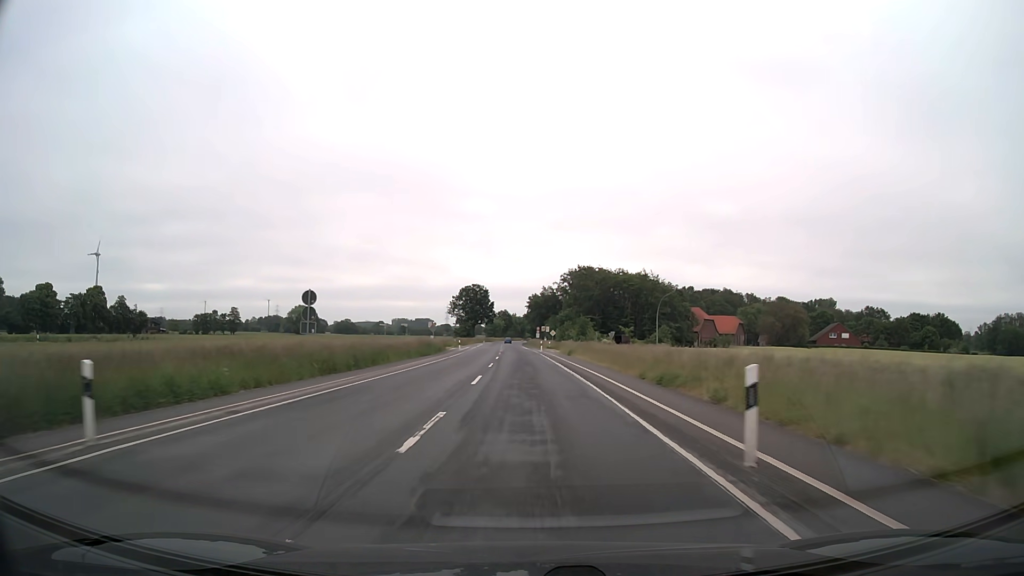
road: secondary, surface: asphalt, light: Day
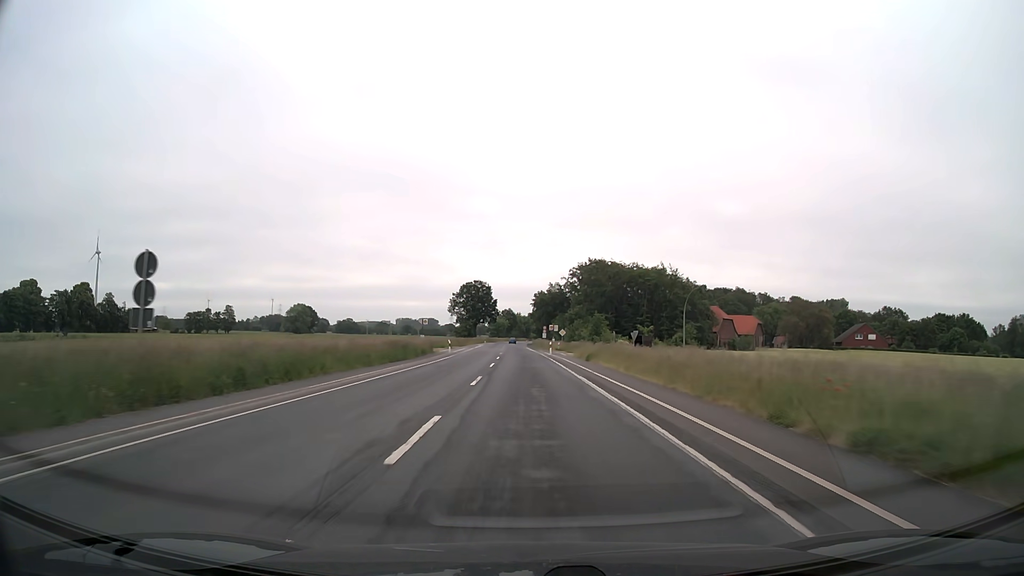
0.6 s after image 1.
(-0.1, +12.7) m; -1°
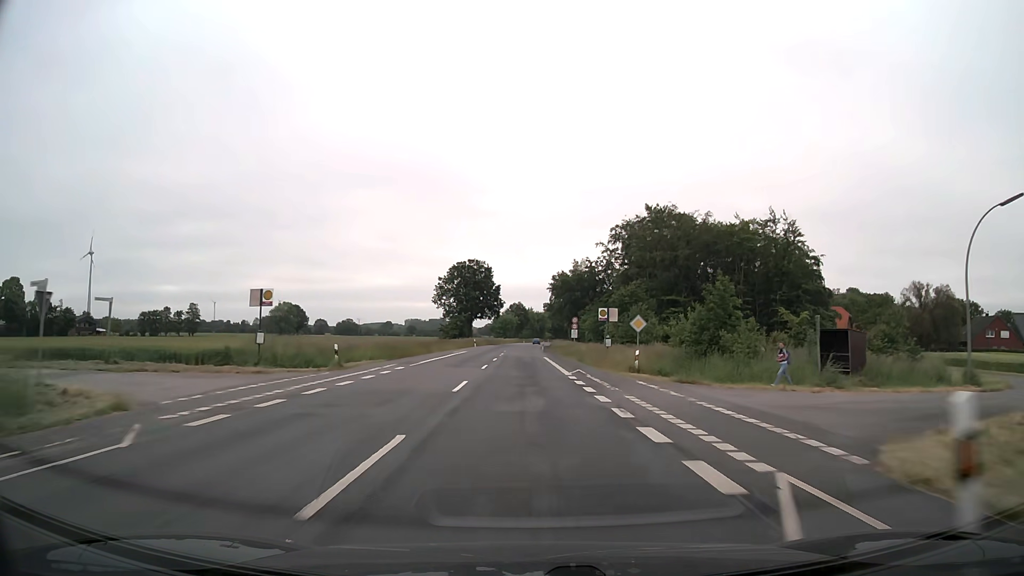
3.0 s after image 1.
(-0.3, +50.7) m; -1°
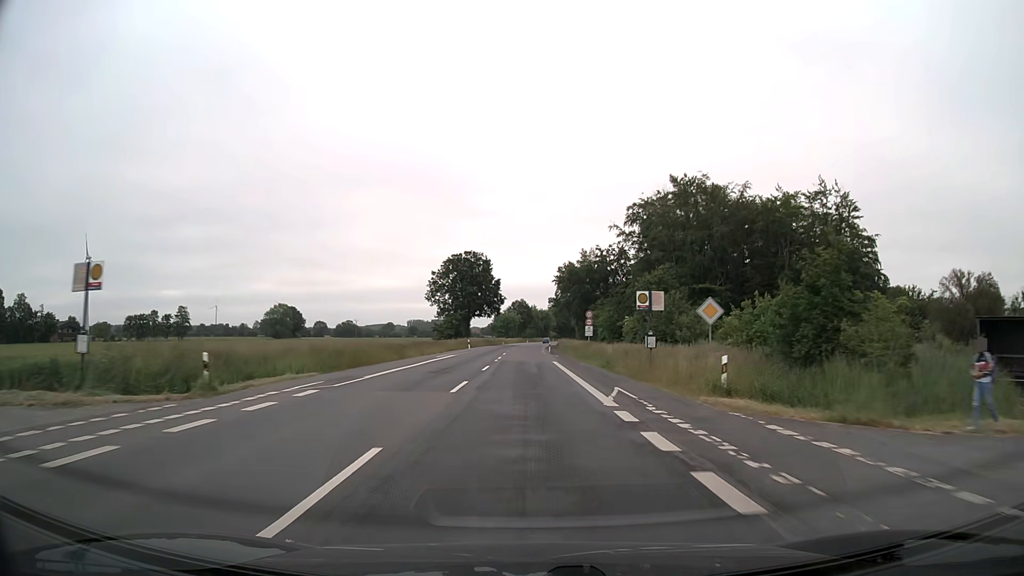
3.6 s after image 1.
(0.0, +12.7) m; 0°
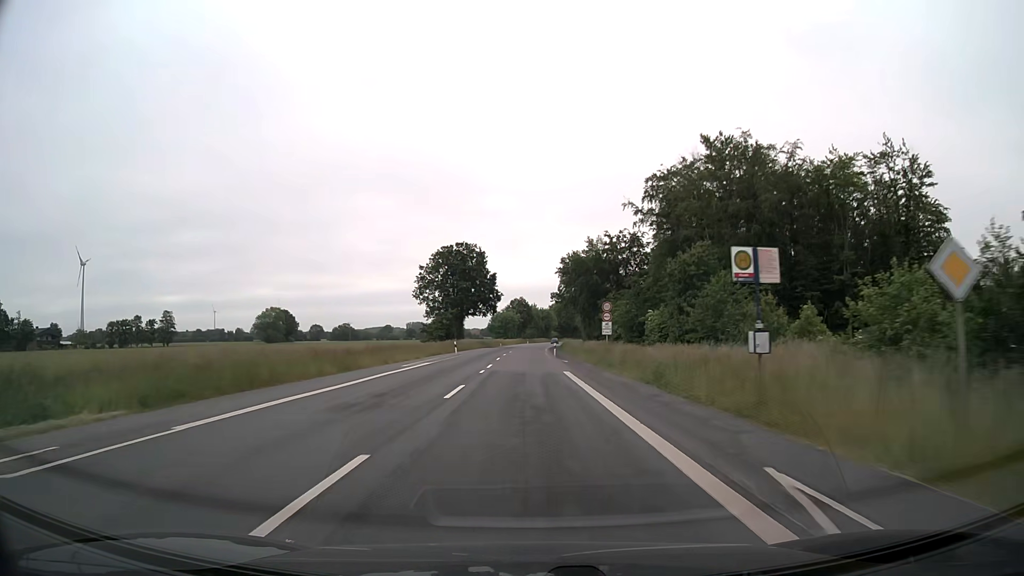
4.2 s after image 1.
(0.0, +12.7) m; 0°
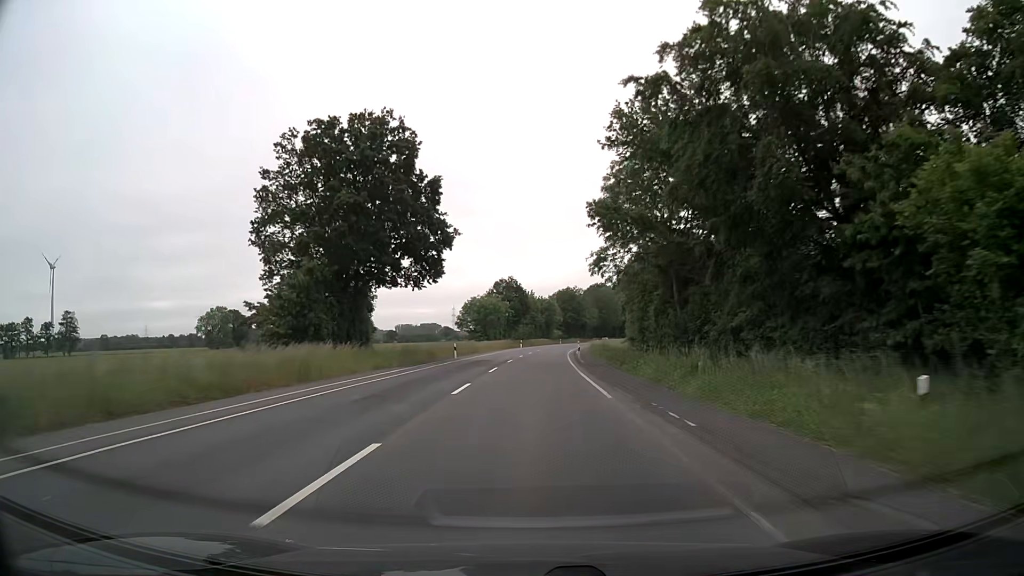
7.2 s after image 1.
(-0.1, +63.3) m; 0°
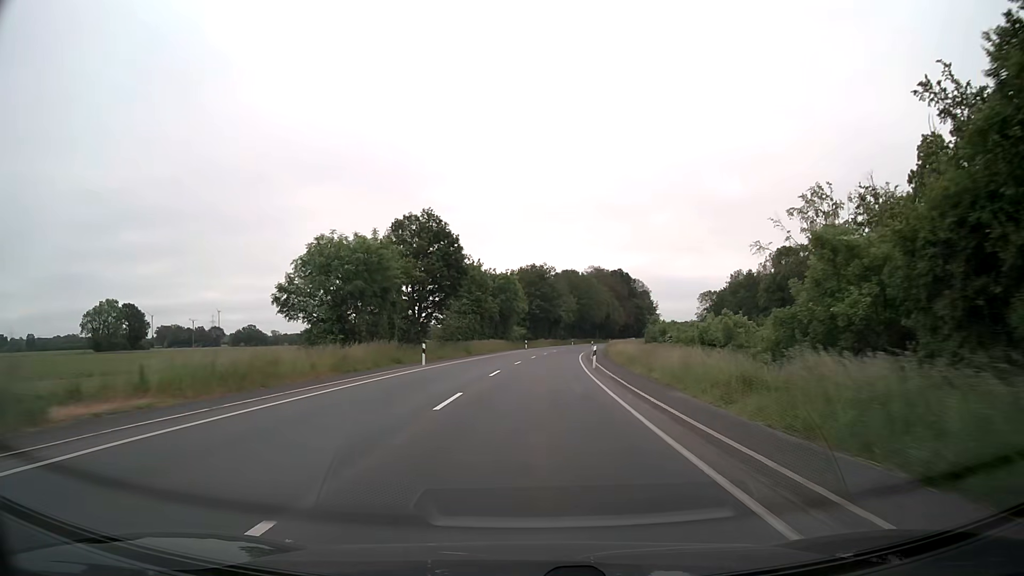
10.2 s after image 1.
(+1.7, +63.3) m; +4°
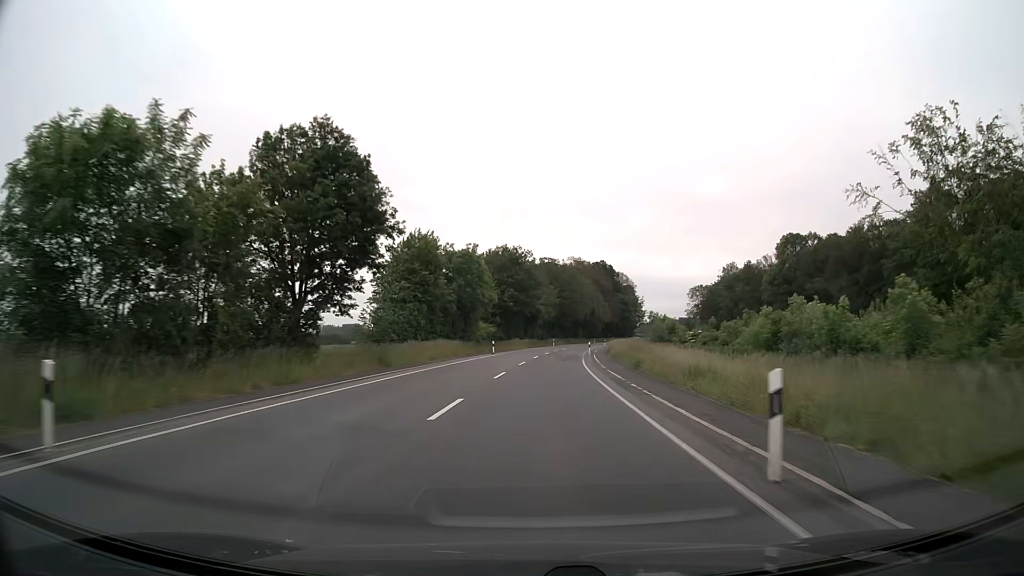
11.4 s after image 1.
(+0.4, +25.3) m; +2°
(0, +10) (0, +20) (+1, +30) (+2, +40) (+2, +50) (+3, +60) (+5, +70) (+6, +80) (+7, +90) (+9, +100) m
